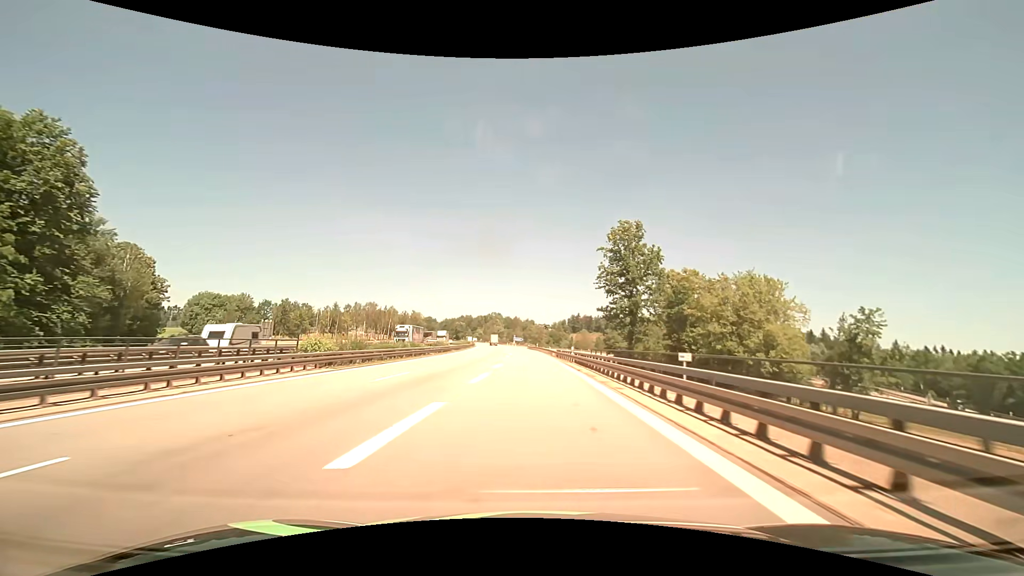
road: motorway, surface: asphalt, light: Day
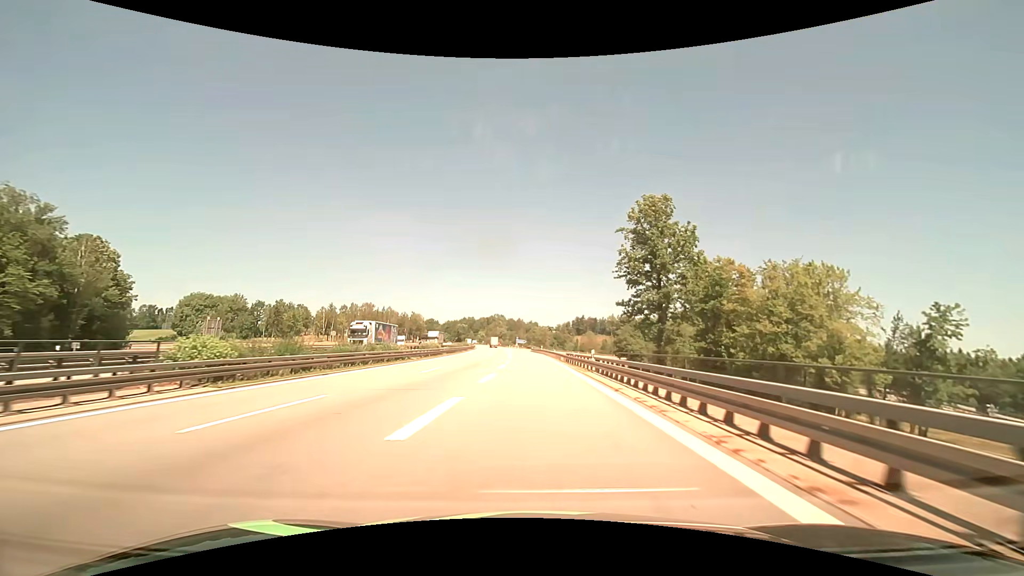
(0.0, +10.4) m; -1°
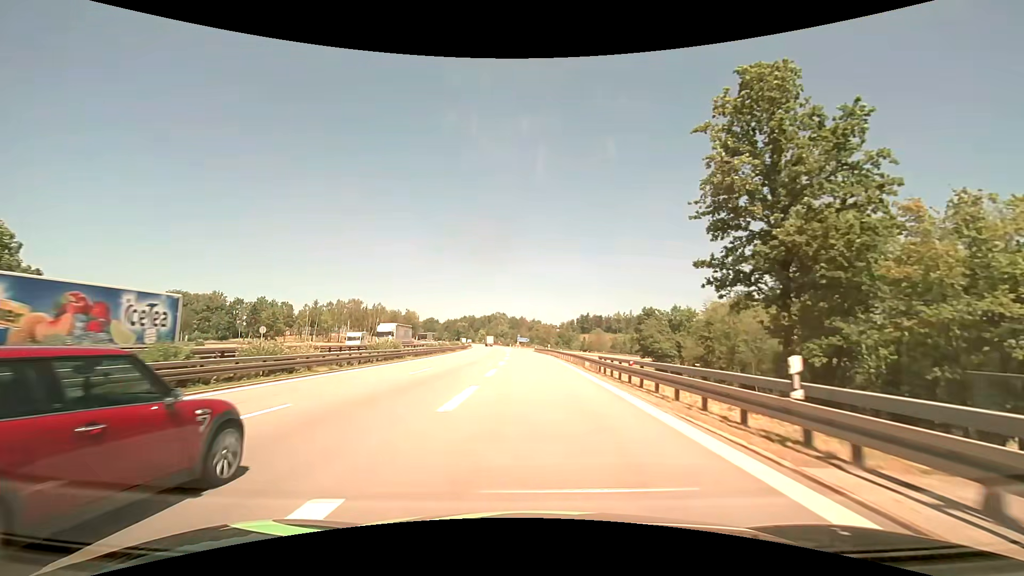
(0.0, +20.8) m; 0°
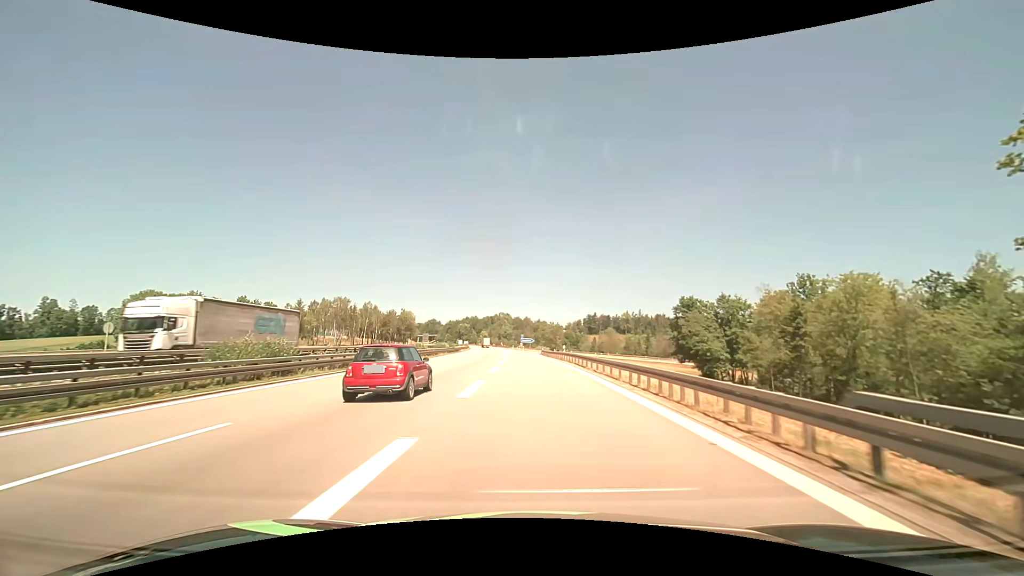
(-0.1, +20.9) m; -1°
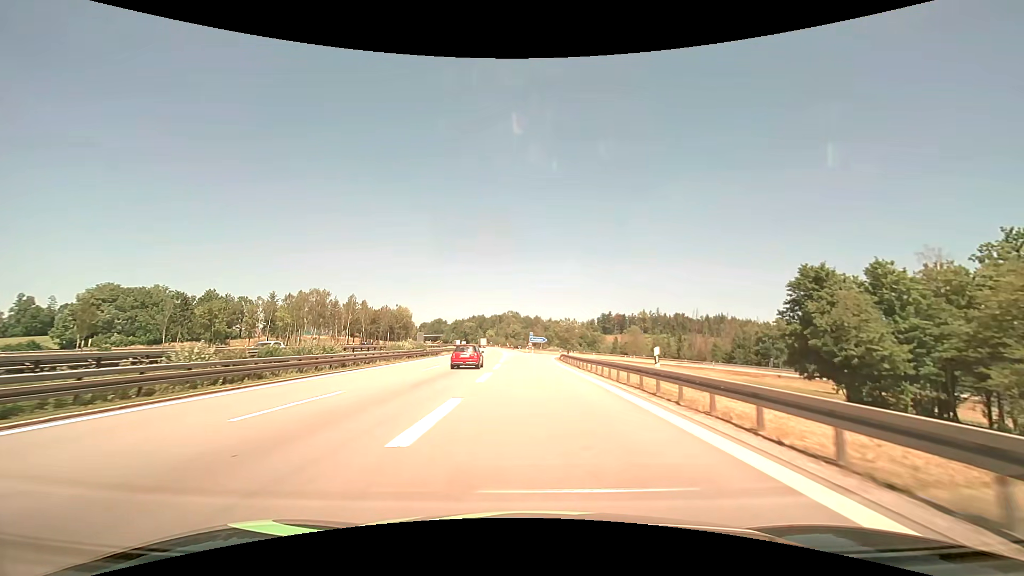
(-0.1, +30.0) m; -1°
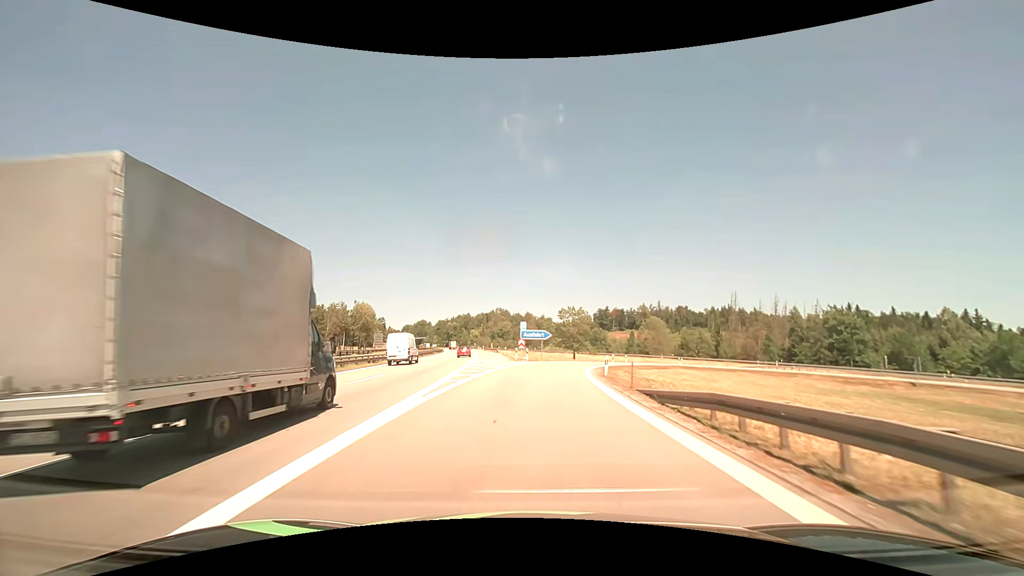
(-0.1, +43.6) m; +1°
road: motorway_link
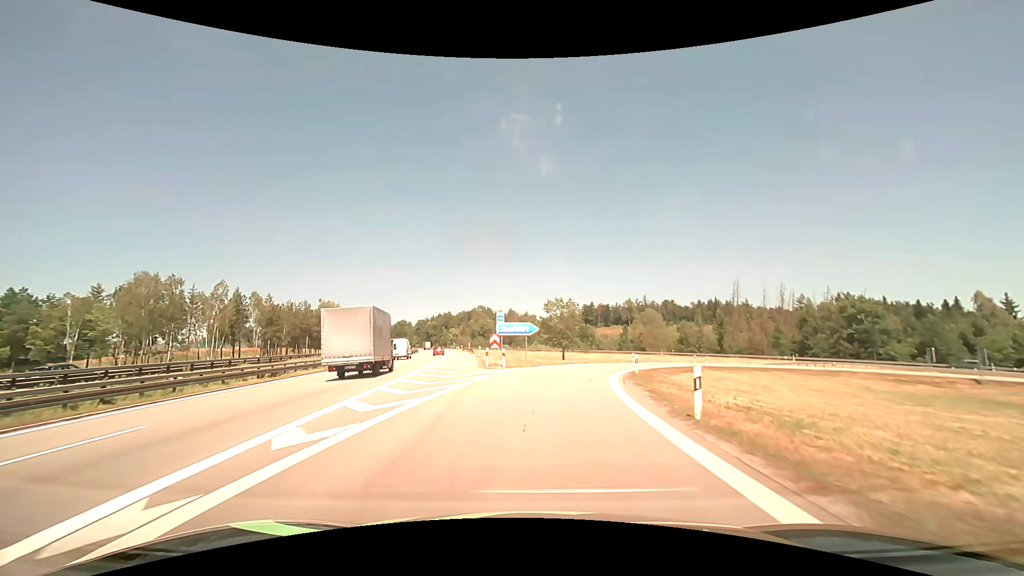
(+0.3, +15.2) m; +2°
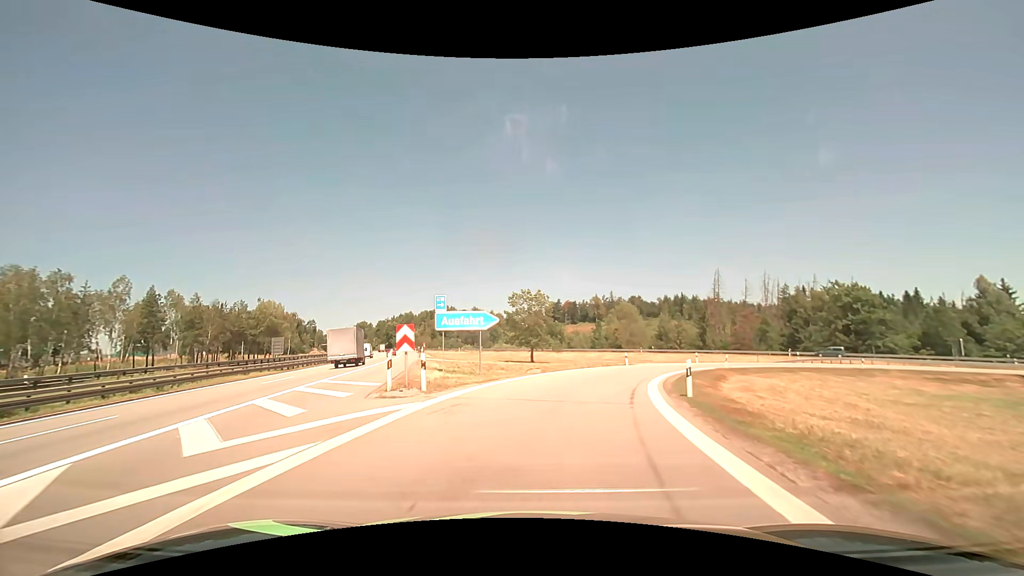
(+0.4, +13.9) m; +4°
(0, +10) (+2, +20) (+5, +29) (+9, +38) (+16, +46) (+23, +53) (+32, +57) (+41, +60) (+51, +61) (+61, +58) m
